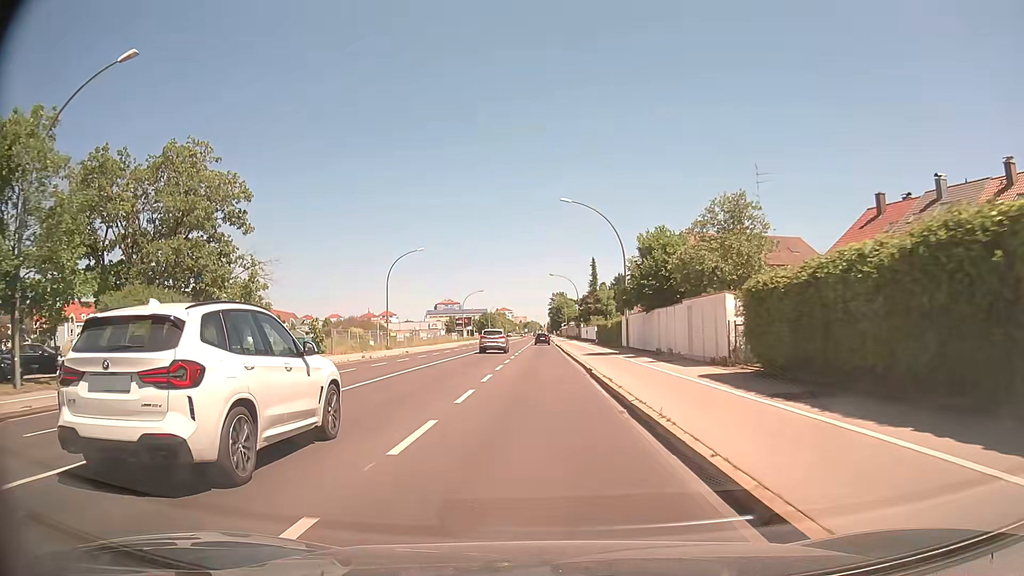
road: secondary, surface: asphalt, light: Day
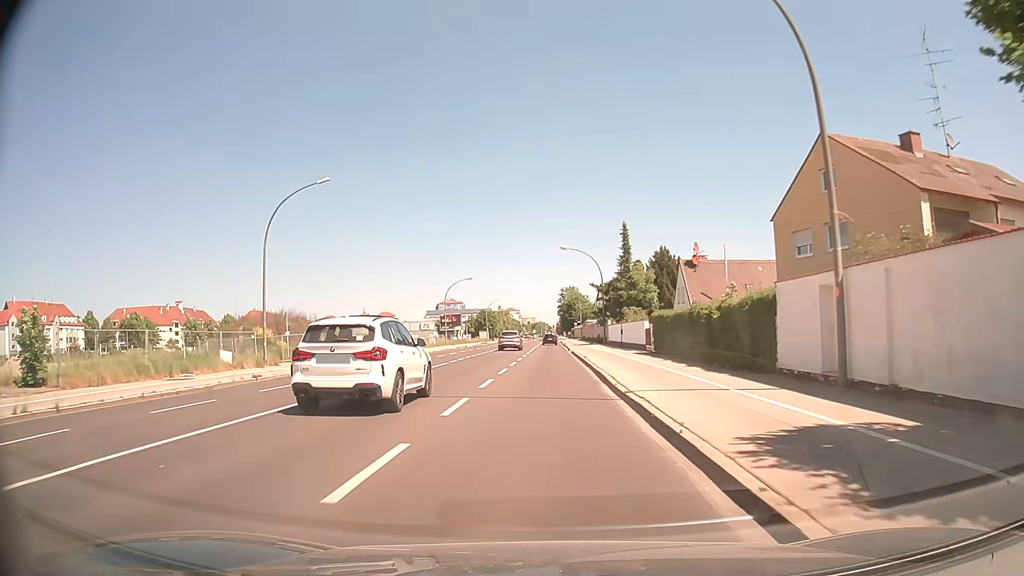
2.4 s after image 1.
(-0.2, +32.1) m; -1°
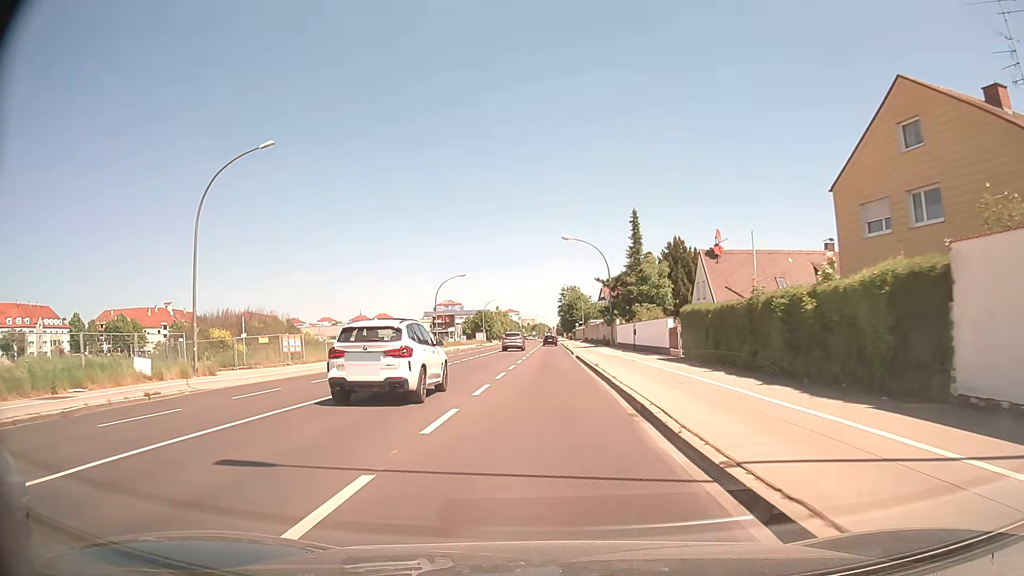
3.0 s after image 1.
(0.0, +8.0) m; 0°
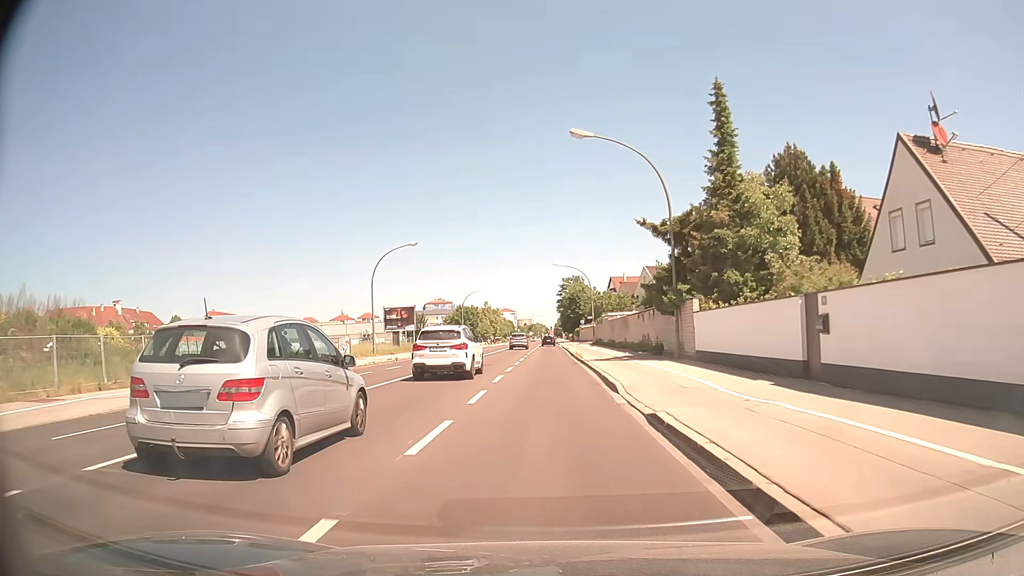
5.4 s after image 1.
(+0.2, +31.7) m; +1°
(0, +10) (0, +20) (0, +30) (0, +40) (0, +50) (0, +60) (0, +70) (0, +80) (0, +90) (0, +100) m
